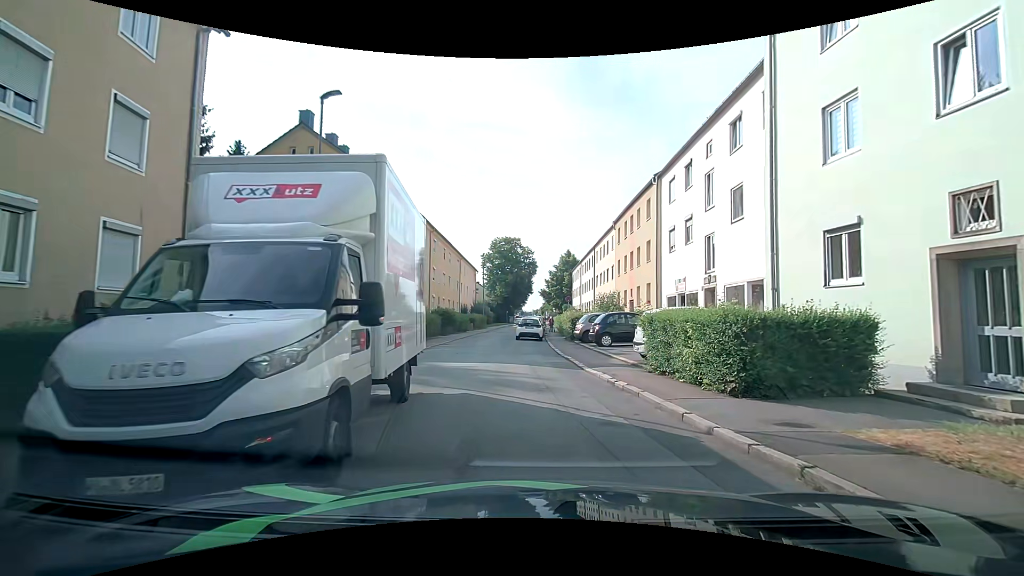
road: residential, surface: asphalt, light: Day
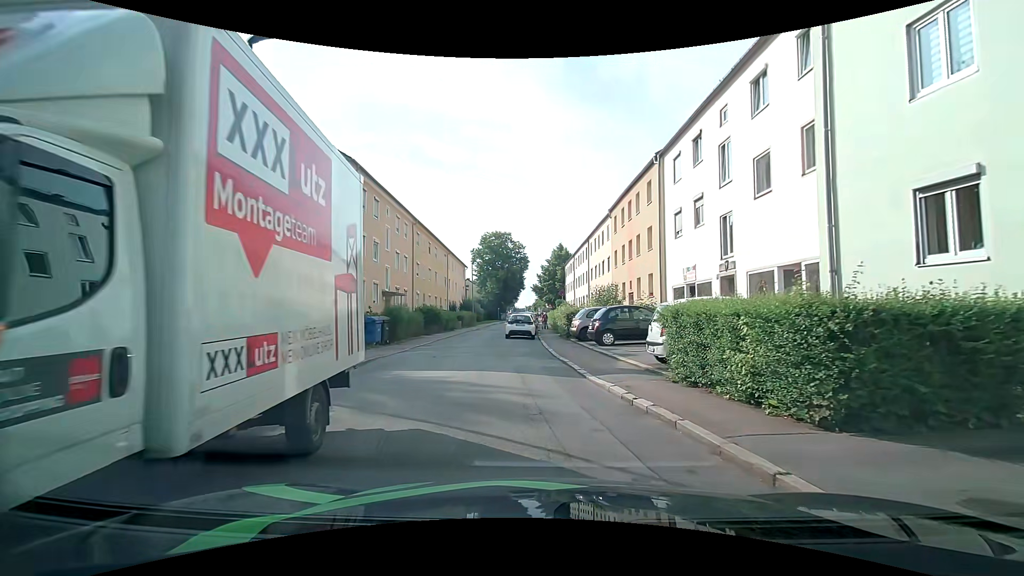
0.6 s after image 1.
(0.0, +3.0) m; +2°
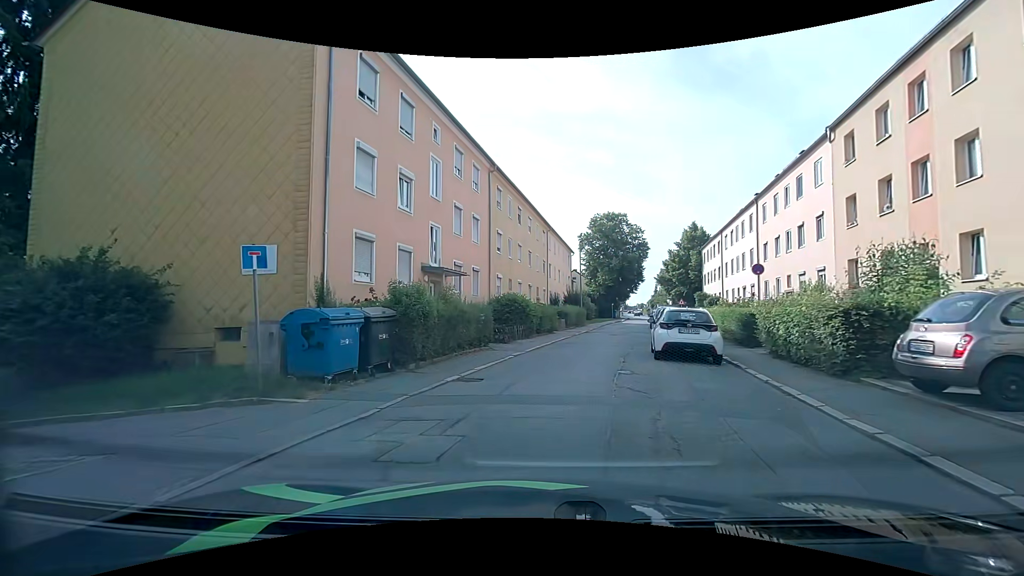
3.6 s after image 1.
(-1.8, +15.2) m; -11°
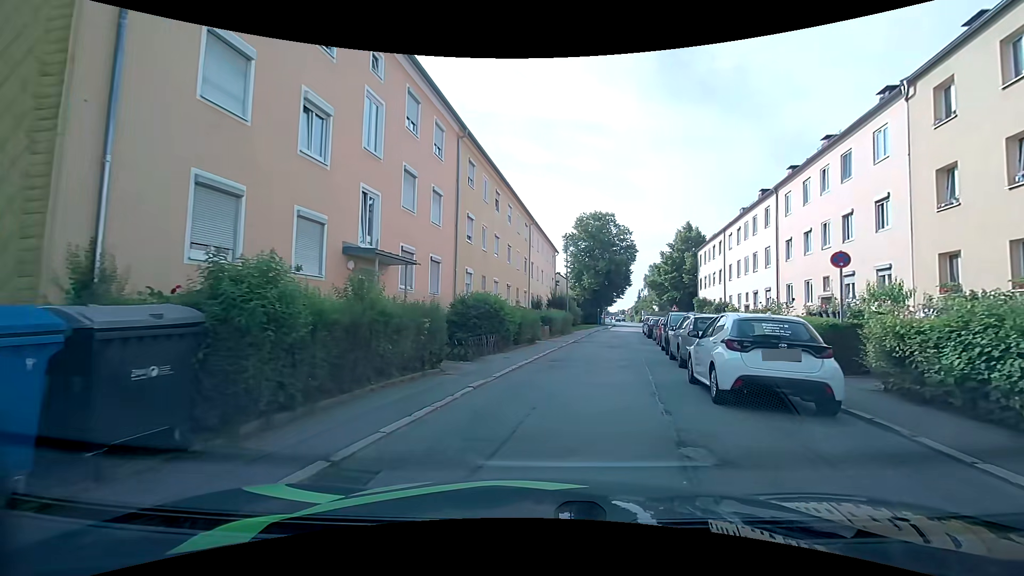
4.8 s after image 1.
(0.0, +6.1) m; 0°
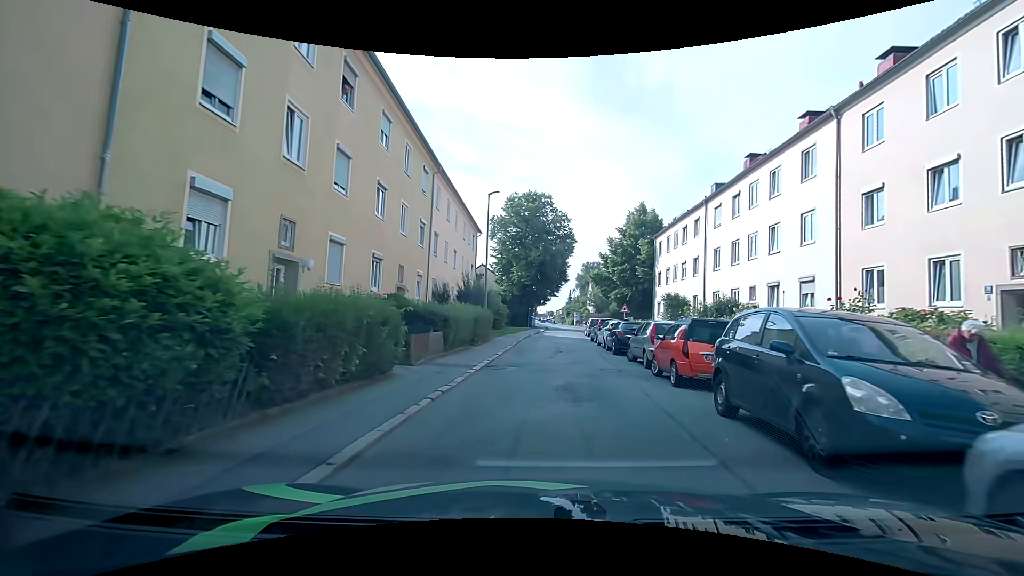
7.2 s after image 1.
(+1.4, +14.5) m; +9°
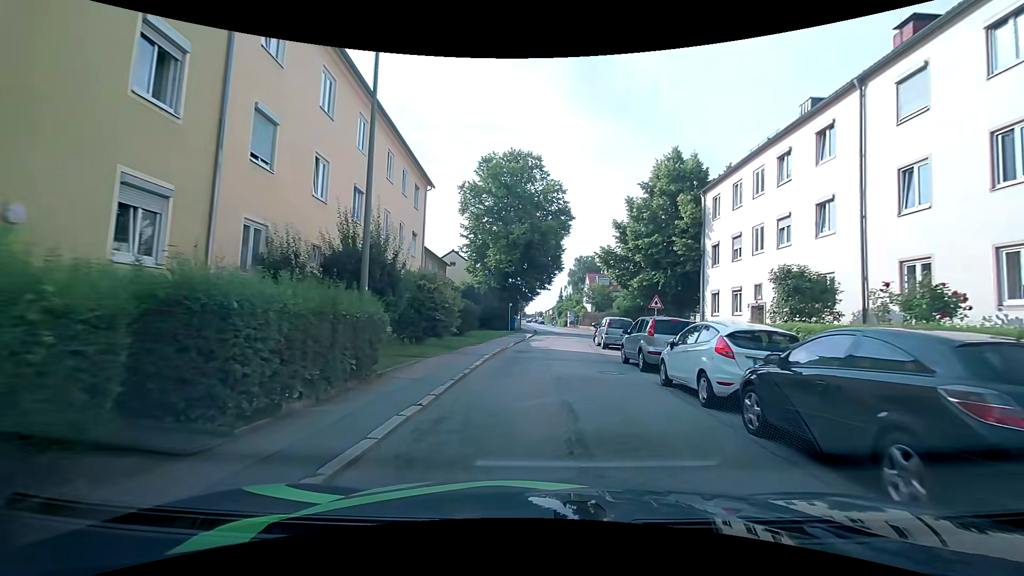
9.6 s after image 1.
(+0.3, +16.9) m; +1°
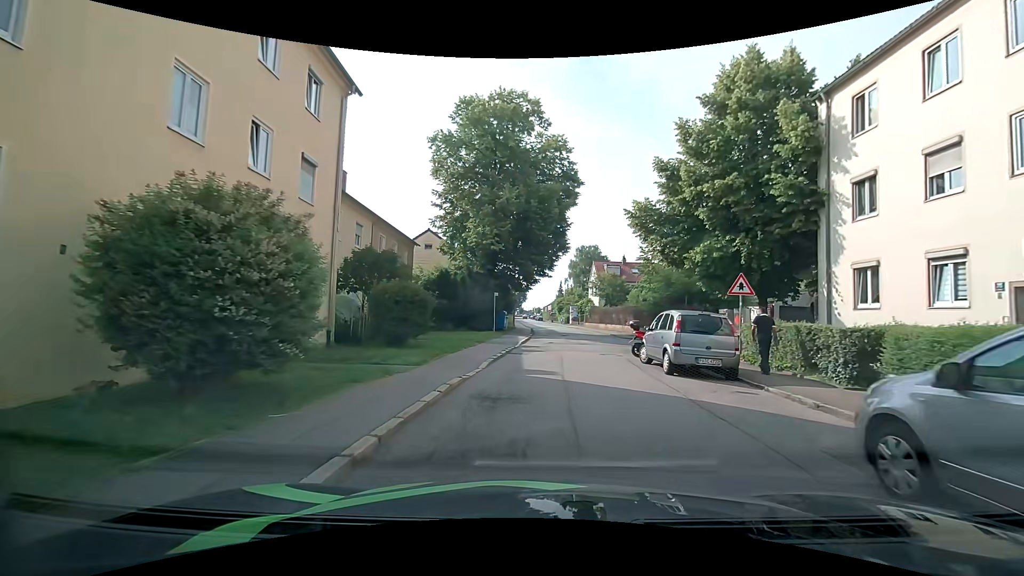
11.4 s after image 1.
(+0.1, +12.5) m; +1°
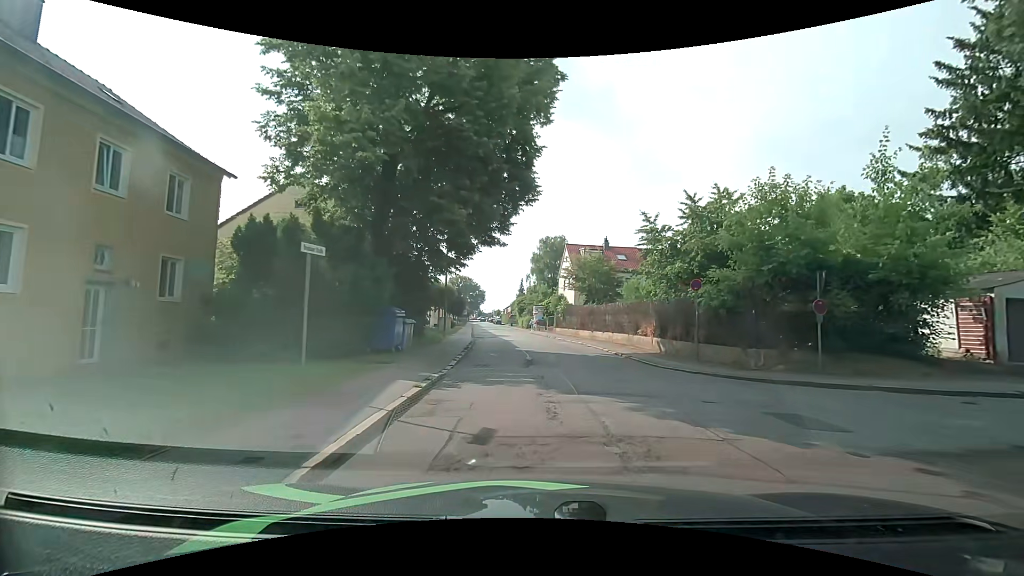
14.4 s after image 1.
(+0.7, +19.0) m; +4°
(0, +10) (+1, +20) (+1, +30) (0, +40) (-1, +50) (-2, +60) (-3, +70) (-4, +80) (-5, +90) (-6, +100) m
